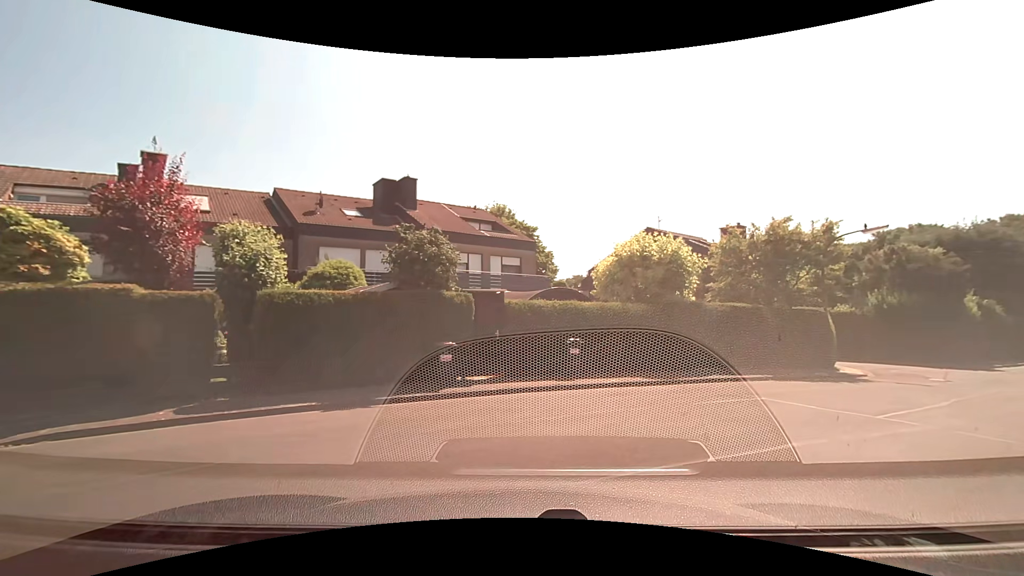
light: Day
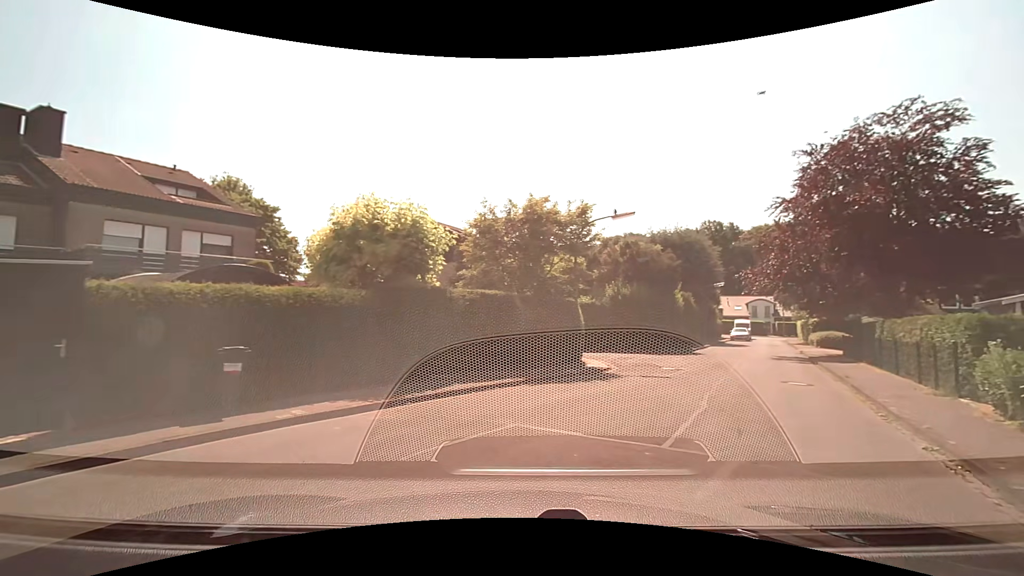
(+1.0, +4.4) m; +26°
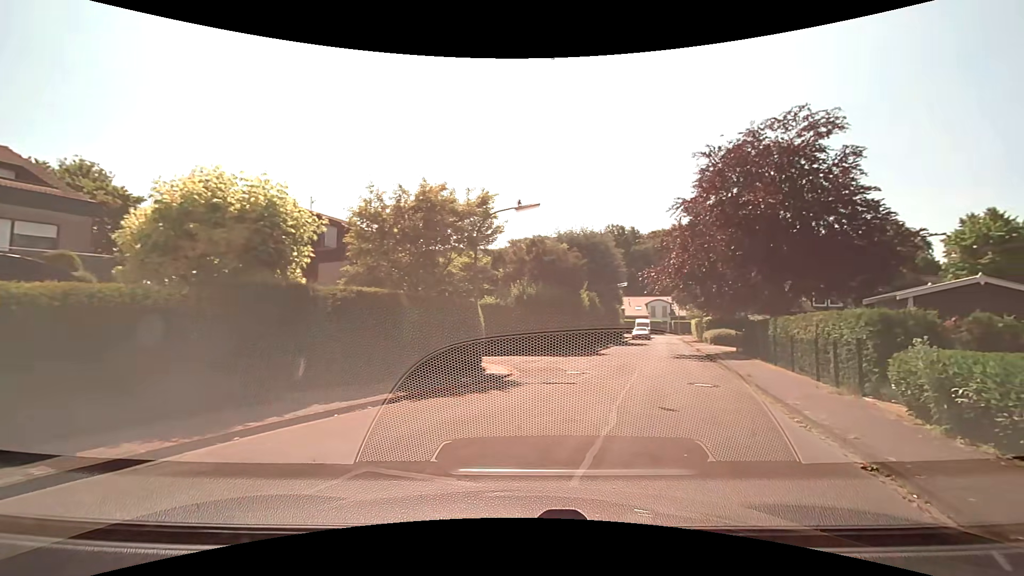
(+0.2, +1.8) m; +10°
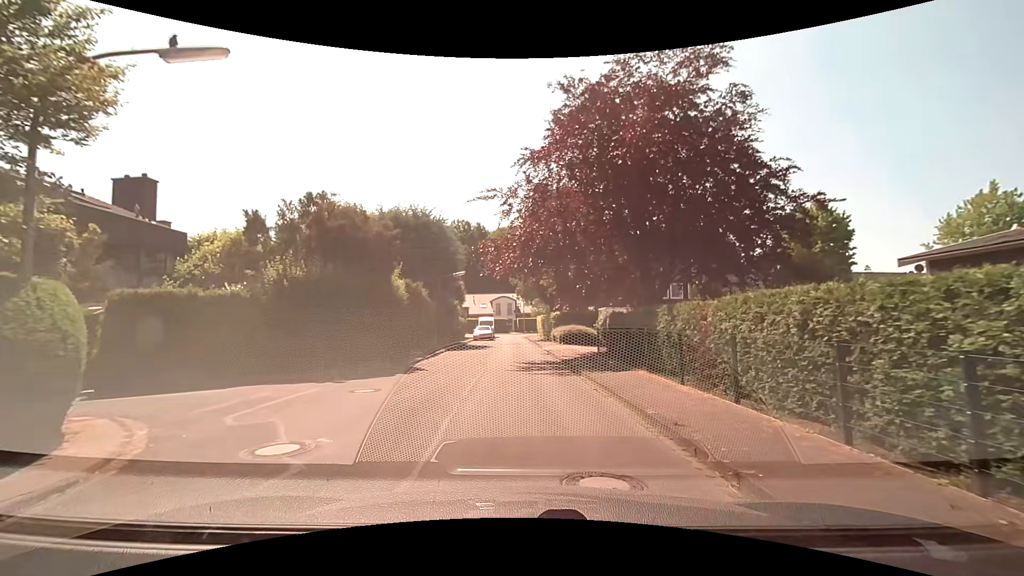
(+2.1, +8.6) m; +19°
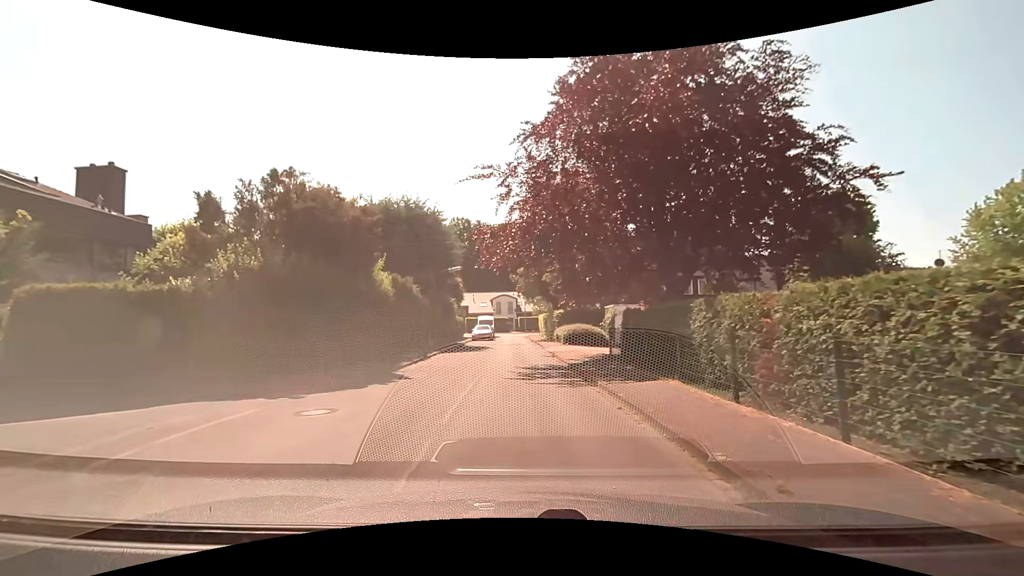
(0.0, +2.6) m; -1°
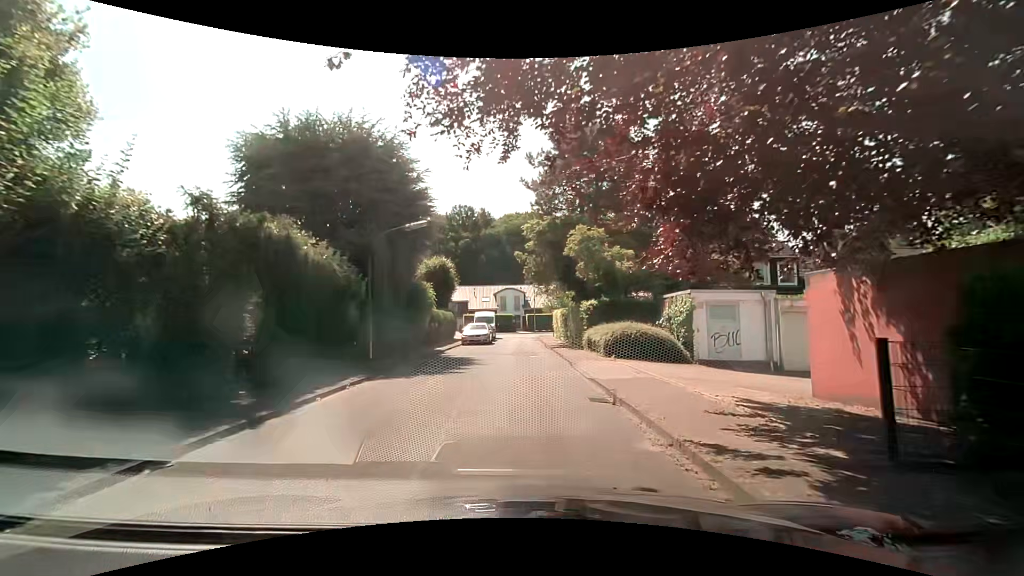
(0.0, +13.2) m; -1°
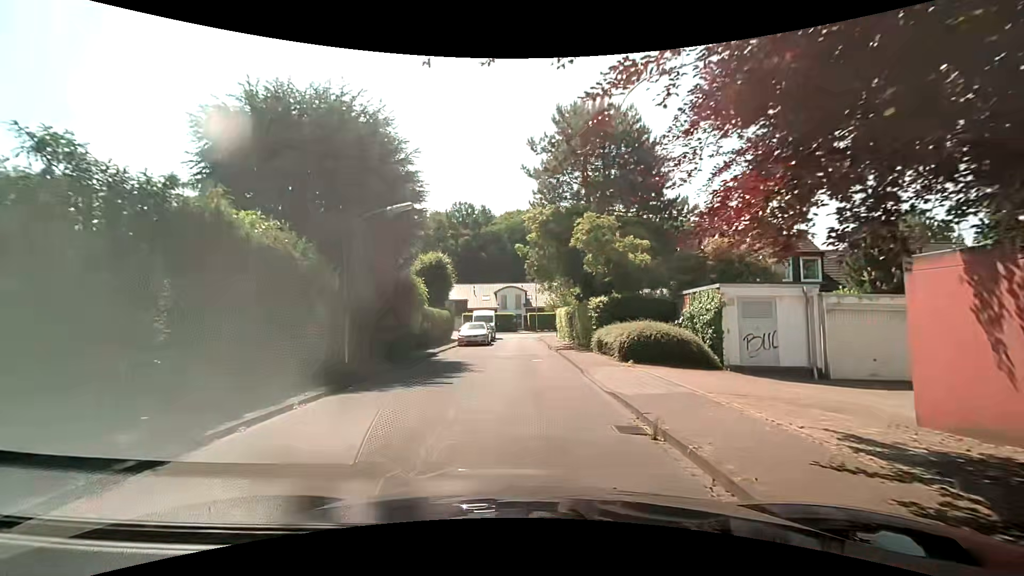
(0.0, +2.6) m; 0°
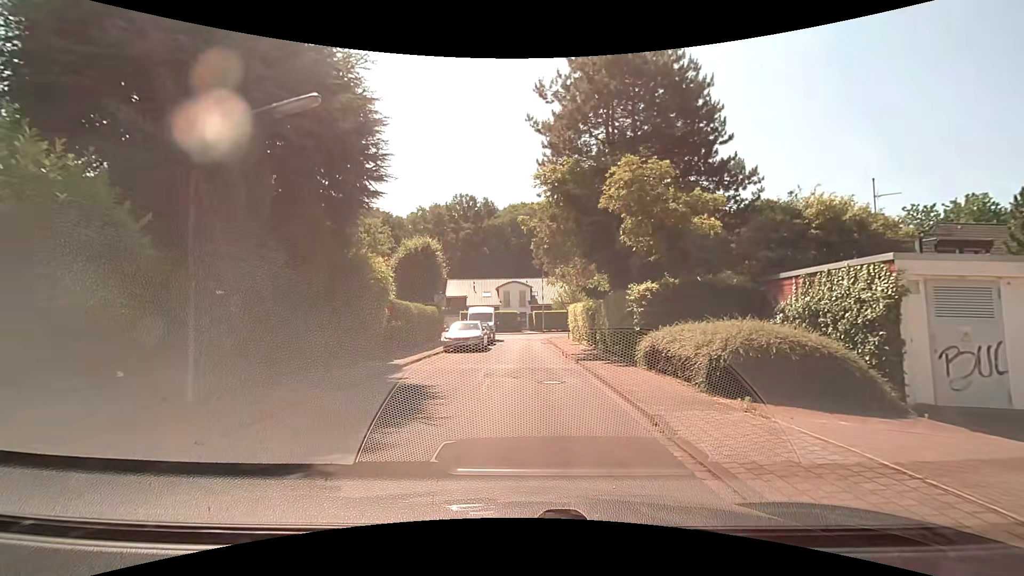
(-0.1, +7.2) m; 0°
